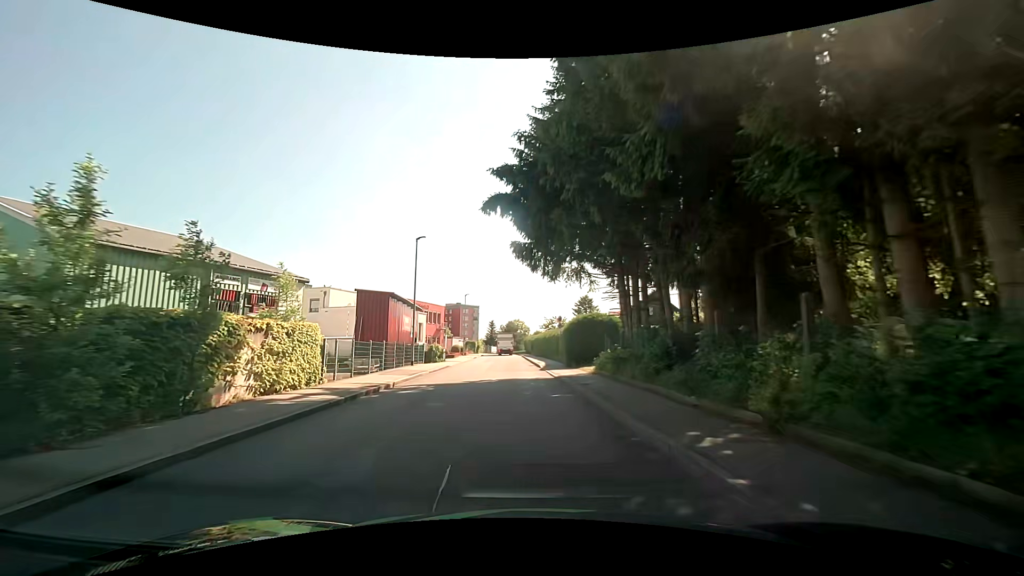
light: Day
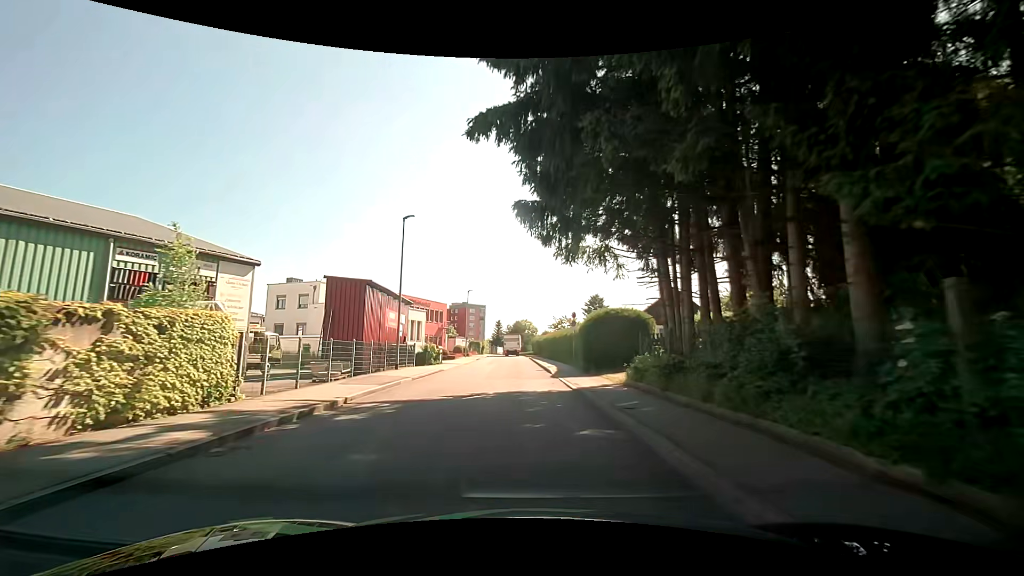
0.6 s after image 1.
(0.0, +5.4) m; -2°
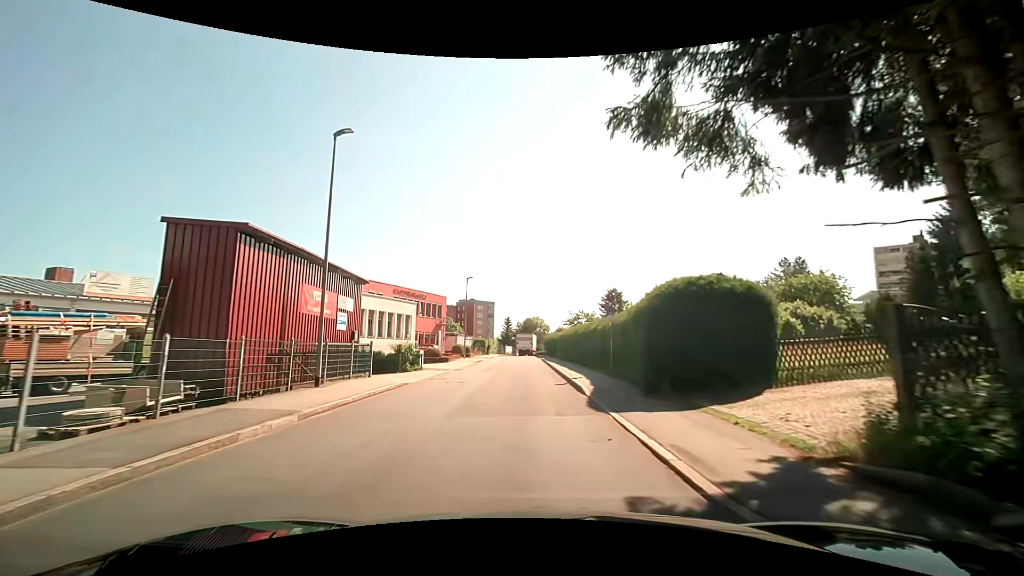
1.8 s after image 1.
(+0.2, +10.9) m; 0°
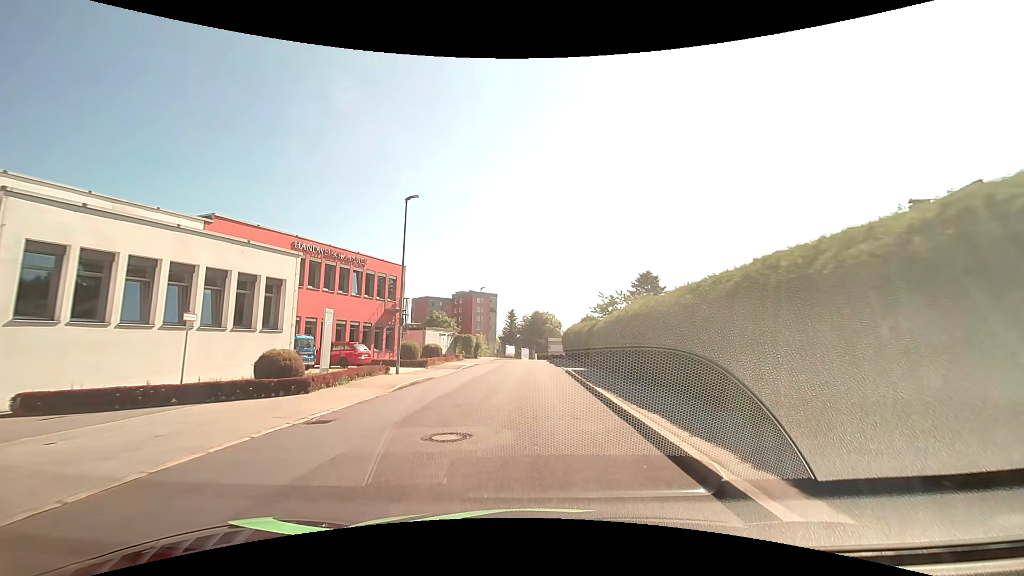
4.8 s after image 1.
(-0.1, +27.6) m; -1°
